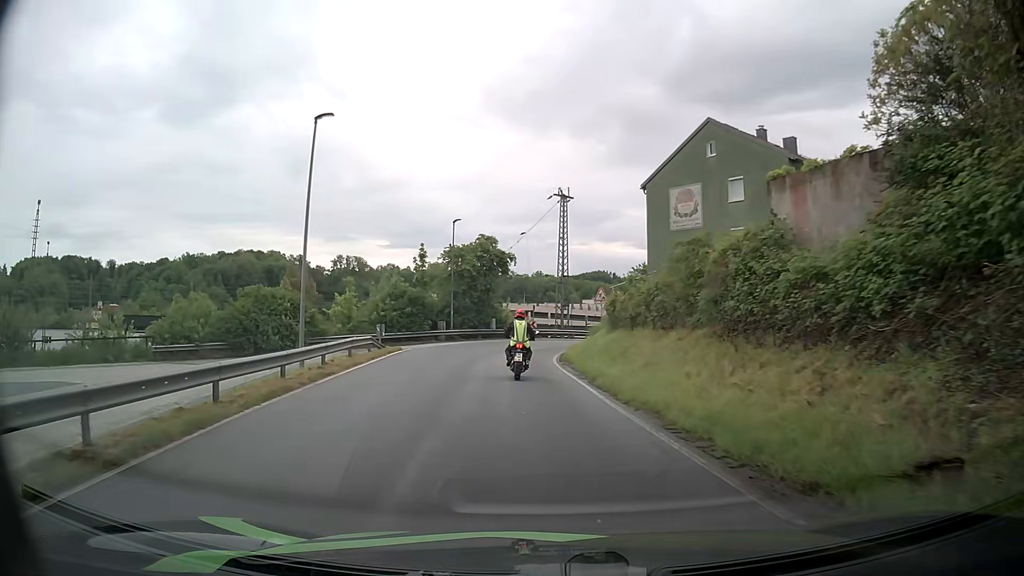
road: residential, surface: asphalt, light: Day
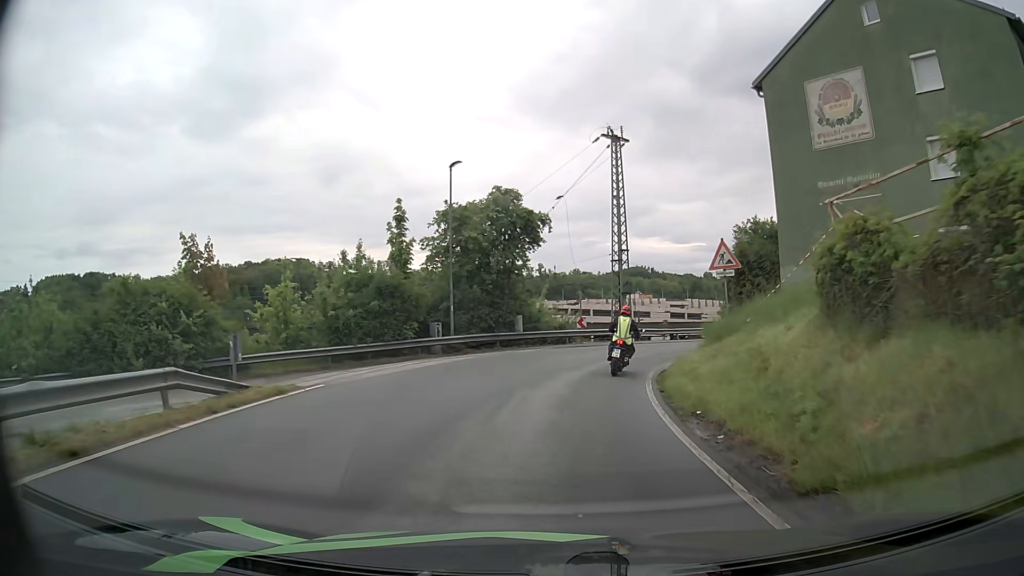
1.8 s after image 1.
(-0.7, +17.4) m; -3°
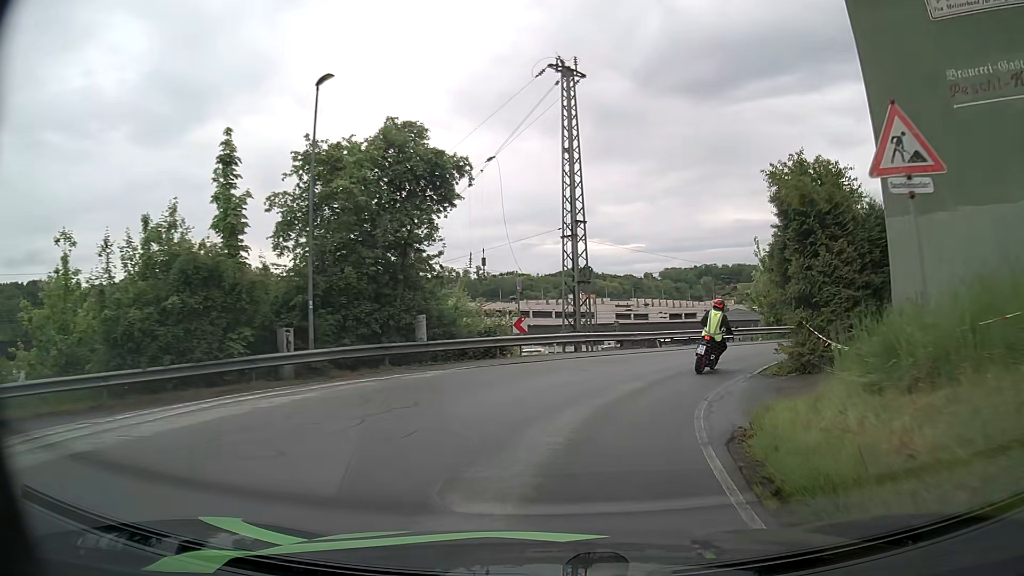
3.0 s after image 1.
(+0.4, +11.3) m; +5°
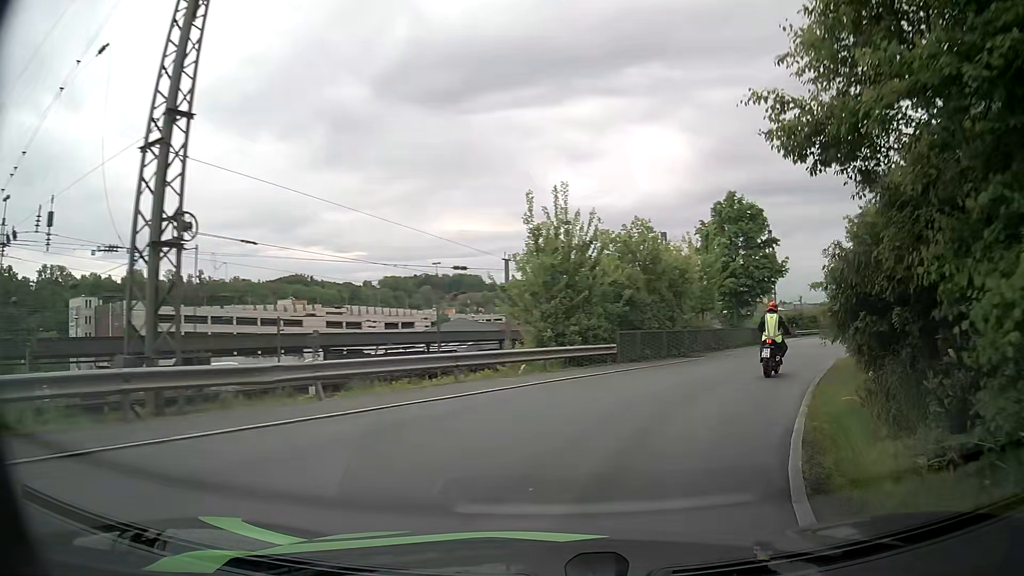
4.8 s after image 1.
(+2.5, +15.0) m; +23°
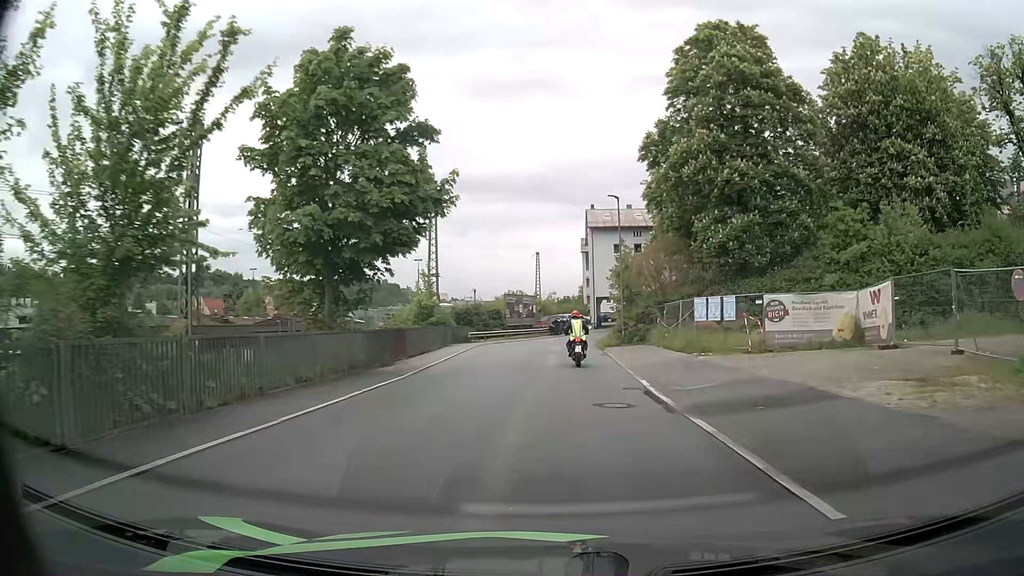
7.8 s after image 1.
(+8.4, +24.2) m; +28°
(0, +10) (0, +20) (0, +30) (+1, +40) (+4, +50) (+10, +58) (+18, +62) (+28, +63) (+38, +63) (+48, +62) m
